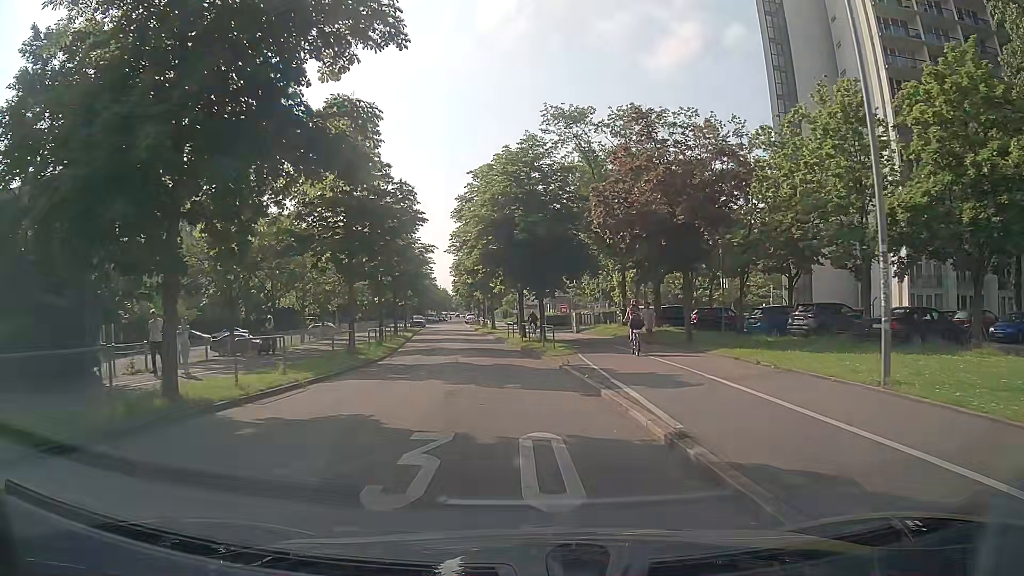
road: residential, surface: asphalt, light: Day
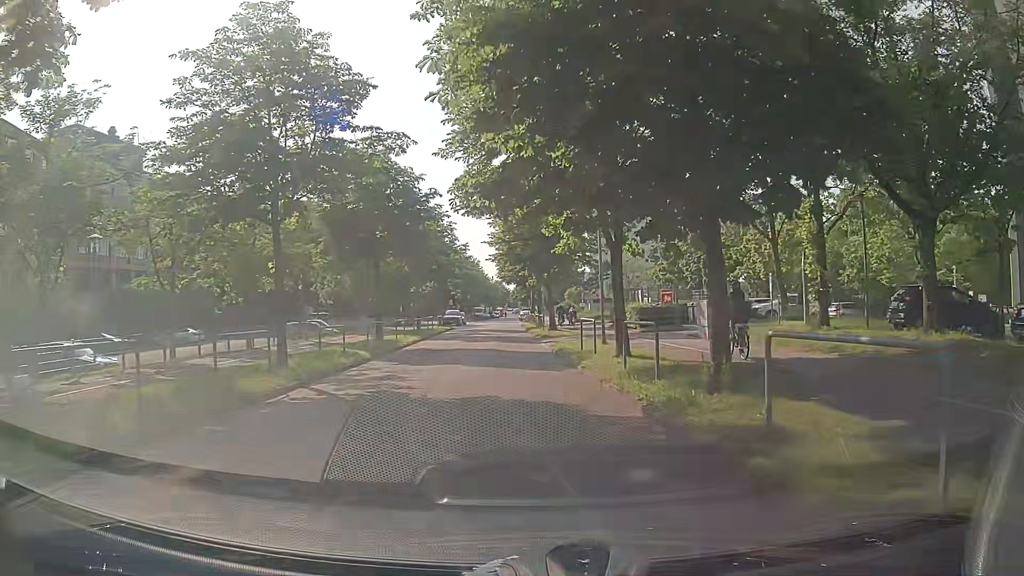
(-0.8, +23.2) m; -4°
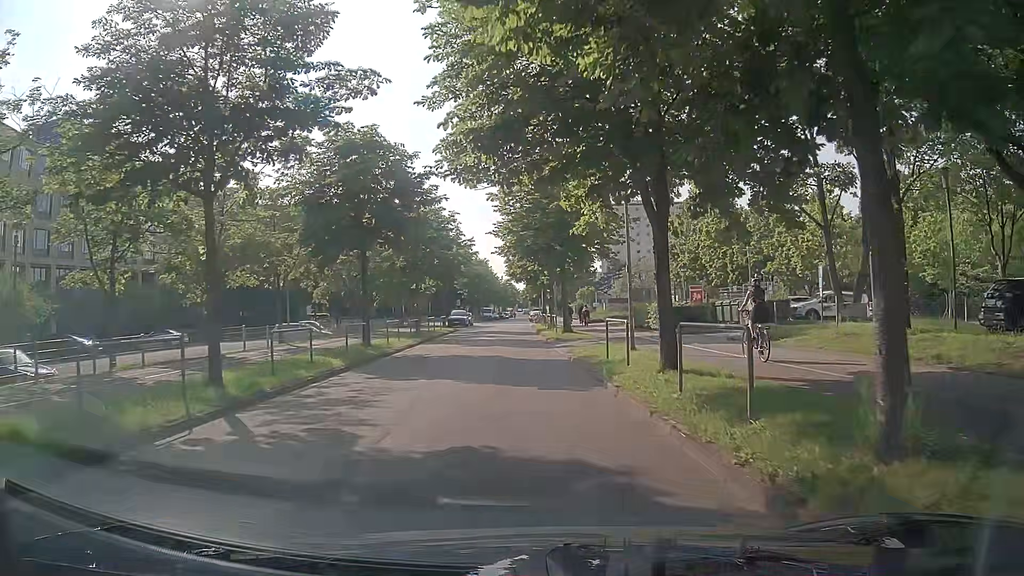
(-0.1, +4.3) m; 0°
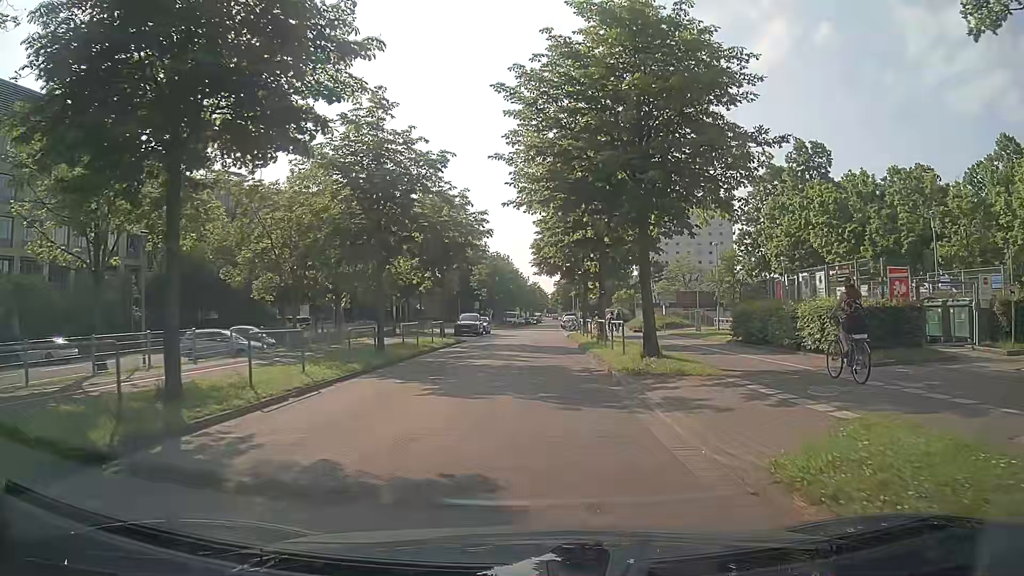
(-0.8, +16.6) m; -3°
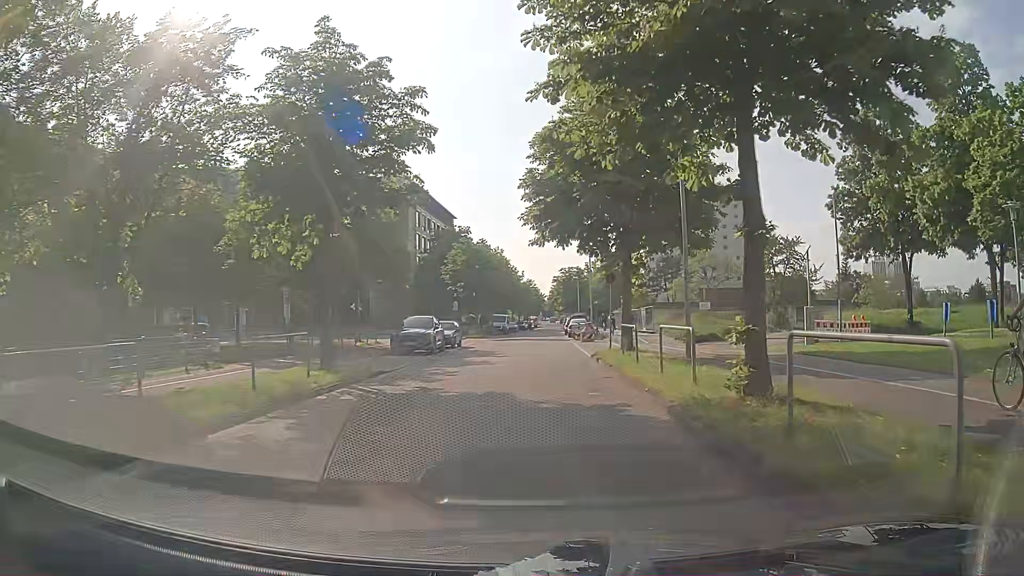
(-0.1, +21.0) m; 0°
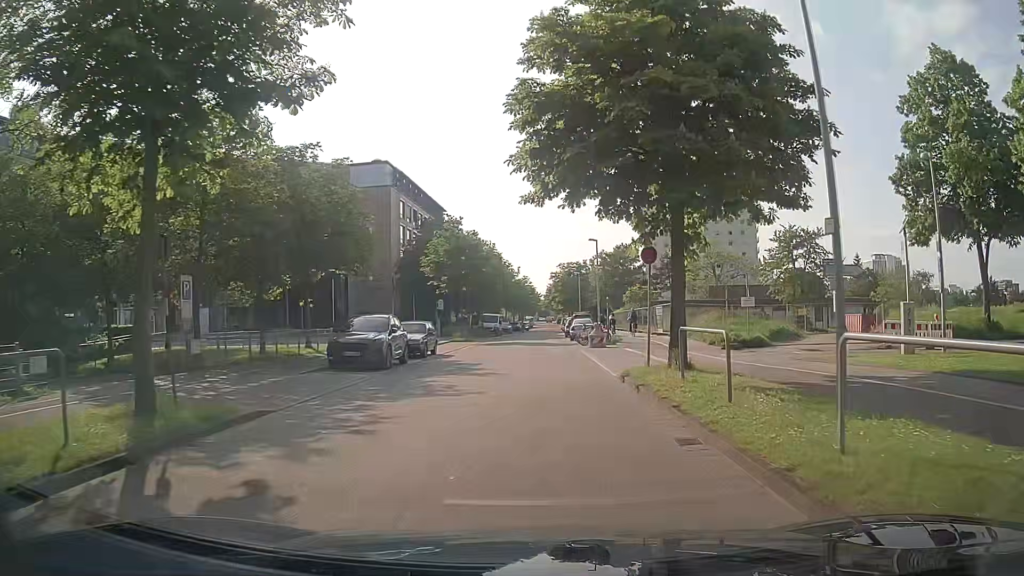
(0.0, +8.4) m; 0°
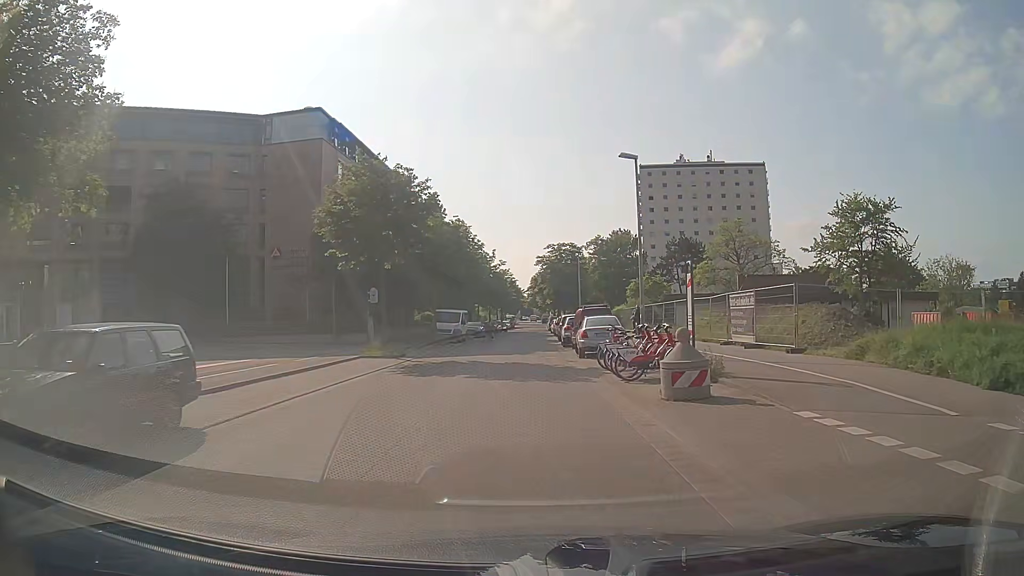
(+0.4, +21.2) m; +2°
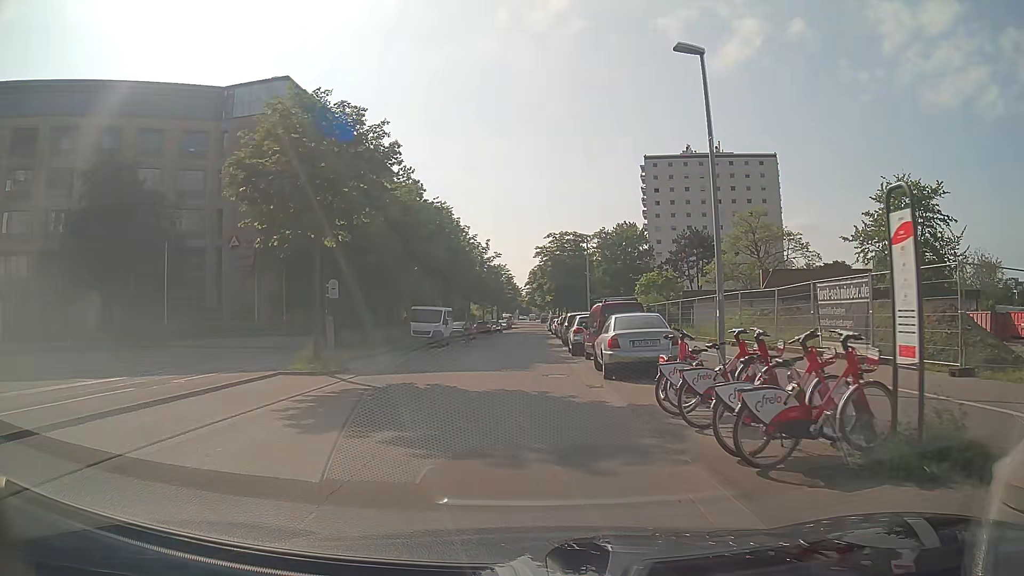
(0.0, +8.5) m; 0°
(0, +10) (0, +20) (0, +30) (0, +40) (0, +50) (0, +60) (0, +70) (0, +80) (0, +90) (0, +100) m
